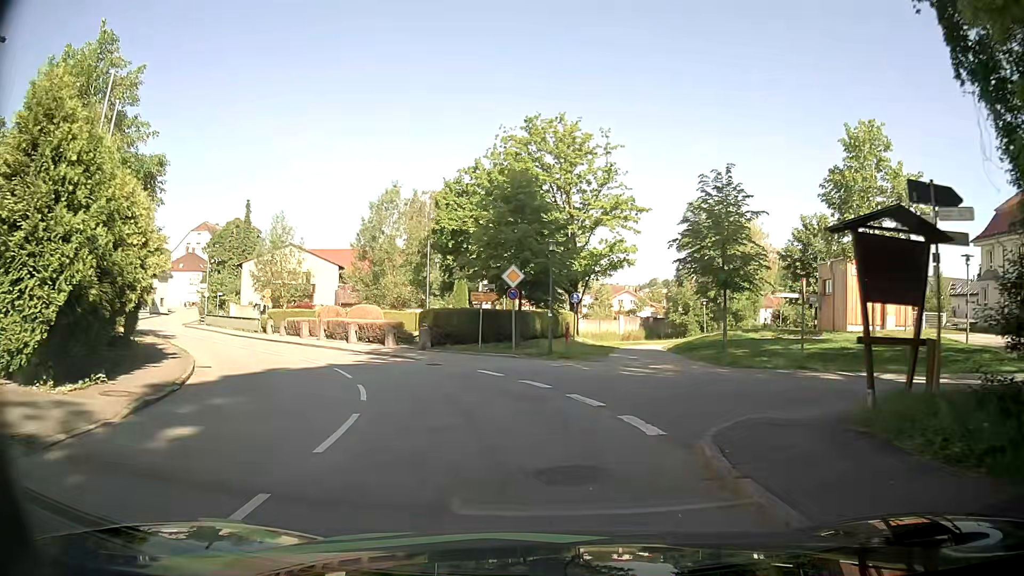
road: secondary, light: Day
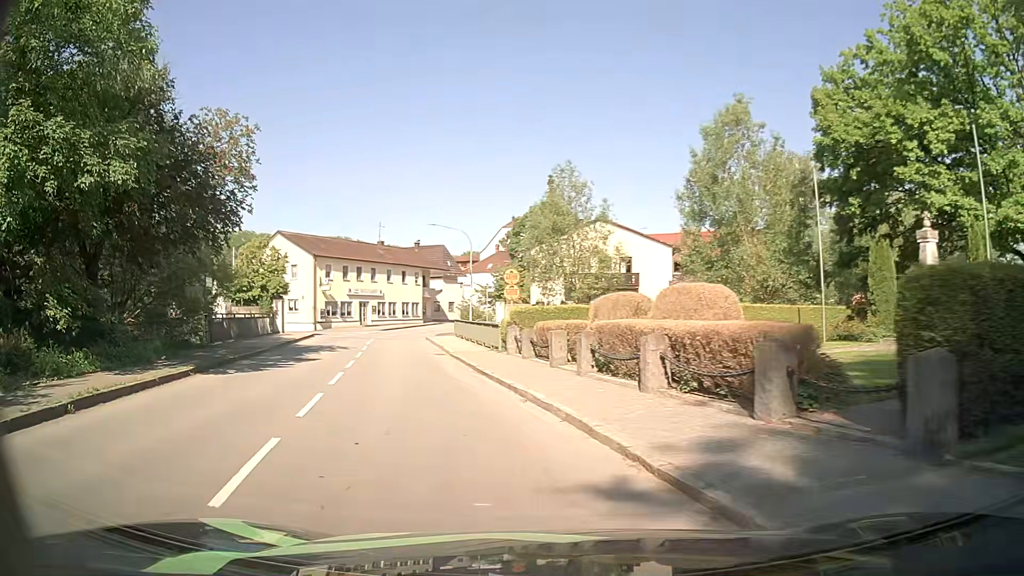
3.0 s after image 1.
(-3.6, +20.5) m; -28°
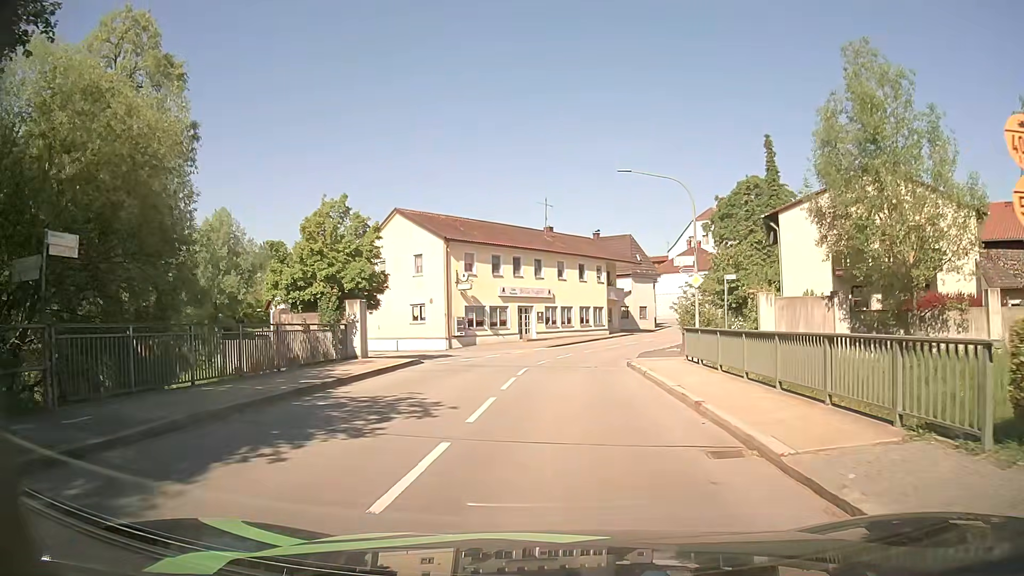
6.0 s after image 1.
(-3.7, +17.8) m; -16°
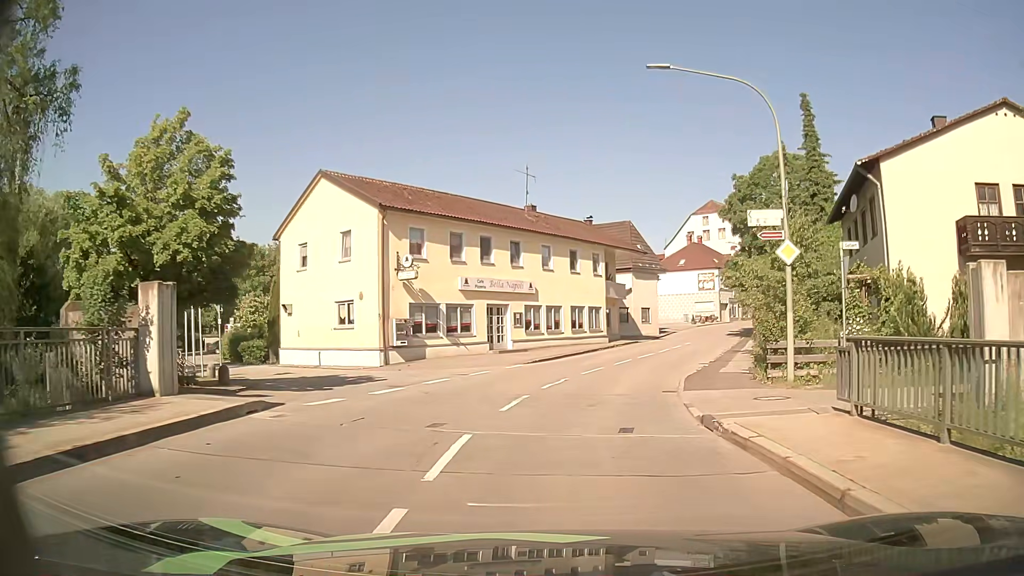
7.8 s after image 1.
(0.0, +11.9) m; +1°
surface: asphalt
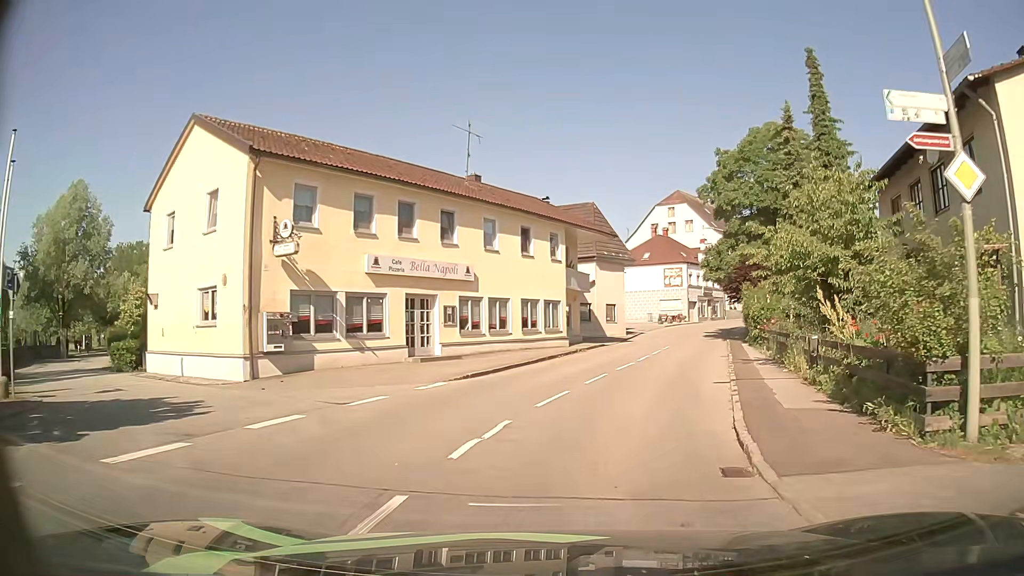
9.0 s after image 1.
(+0.2, +8.5) m; +3°
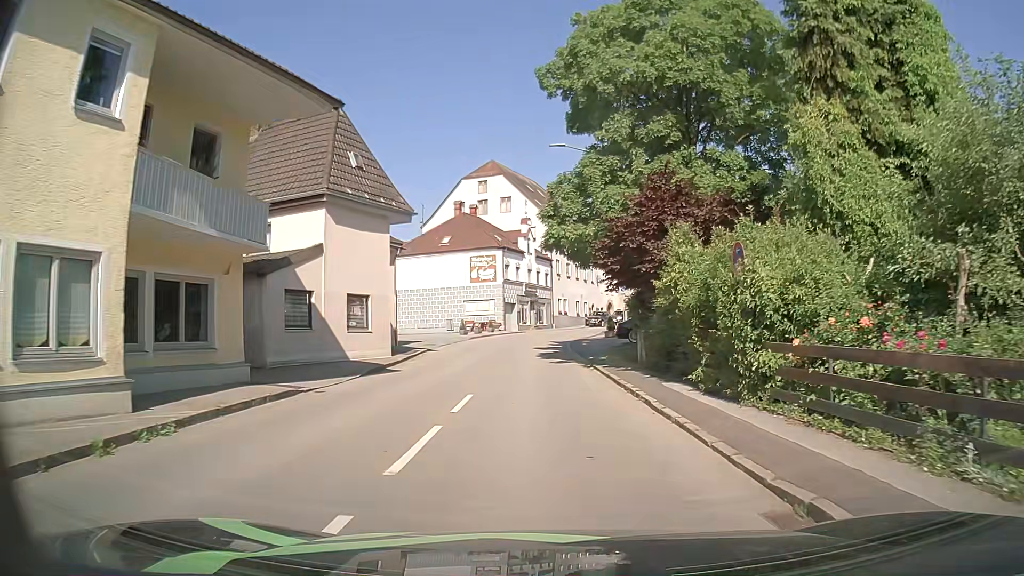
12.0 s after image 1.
(+3.9, +22.8) m; +17°
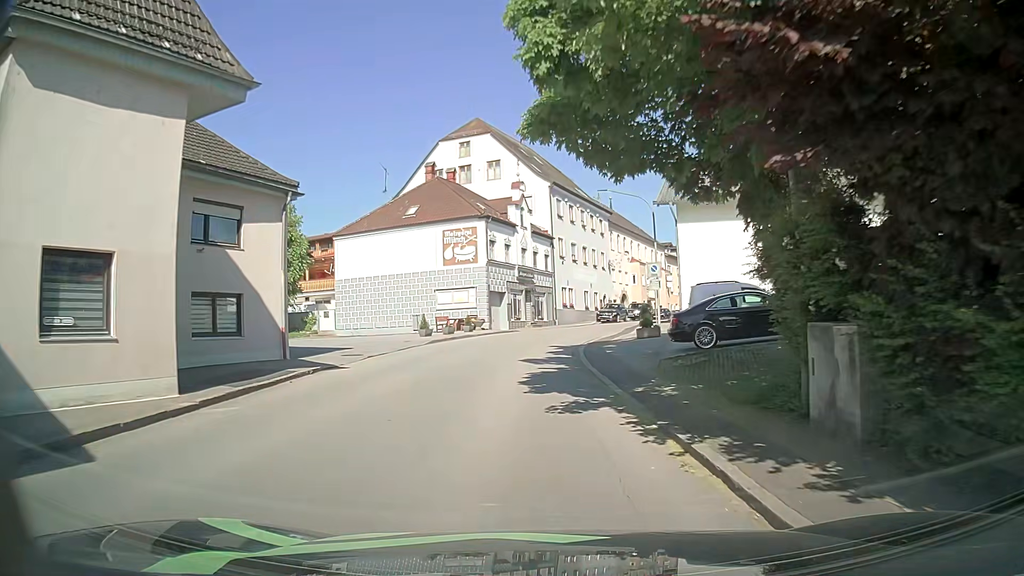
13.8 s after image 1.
(0.0, +14.8) m; -2°
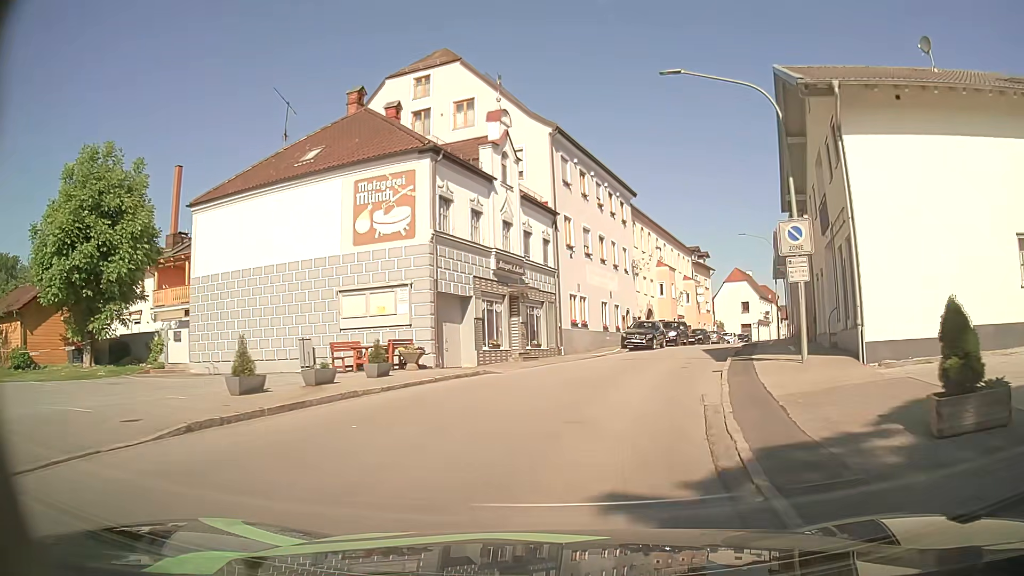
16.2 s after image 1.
(+0.1, +20.1) m; +1°
(+1, +10) (+3, +20) (+6, +29) (+10, +39) (+13, +48) (+17, +57) (+21, +66) (+26, +75) (+30, +84) (+35, +93) m
